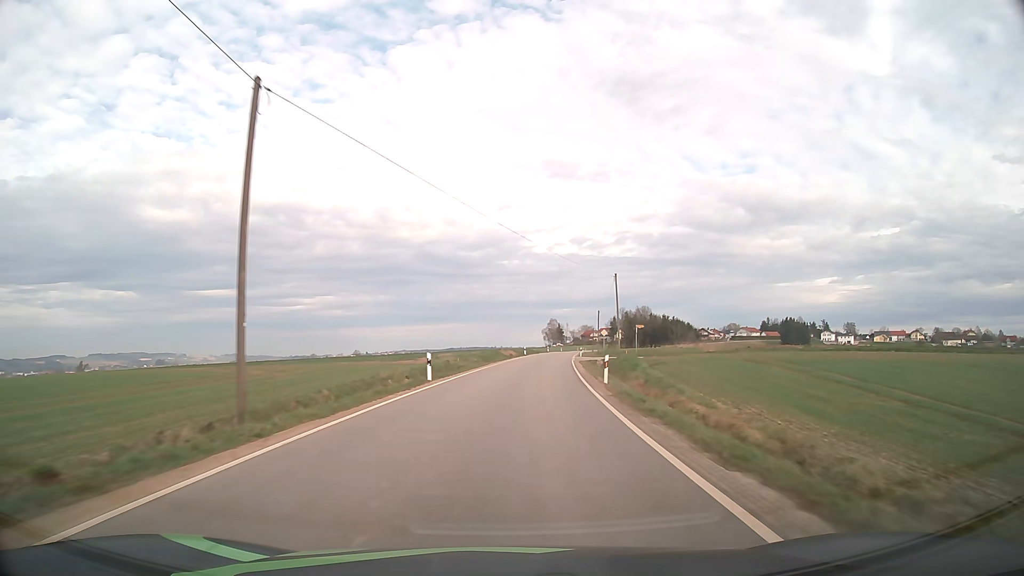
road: tertiary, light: Day
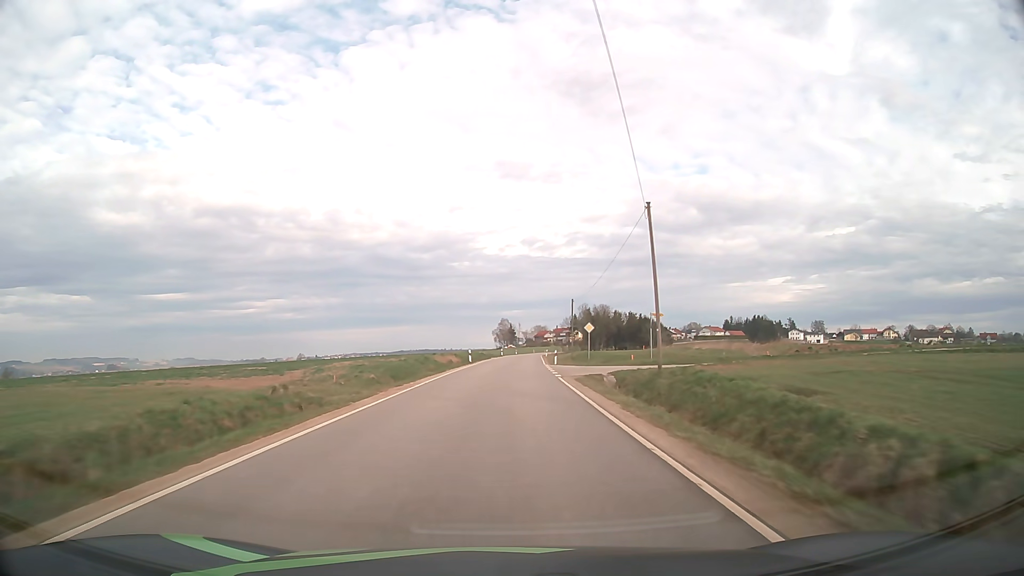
(+1.2, +27.0) m; +4°
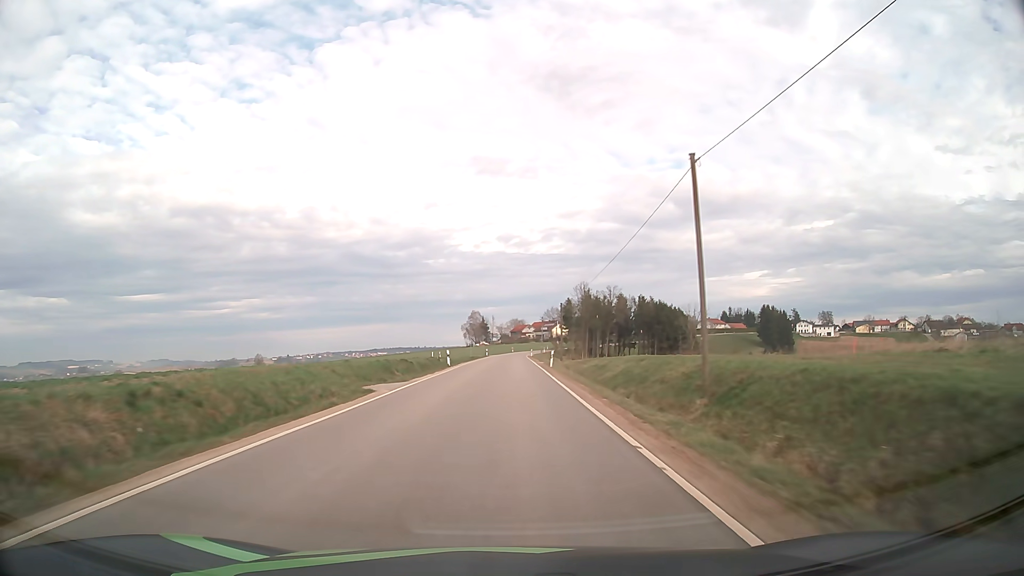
(+1.5, +55.0) m; +2°
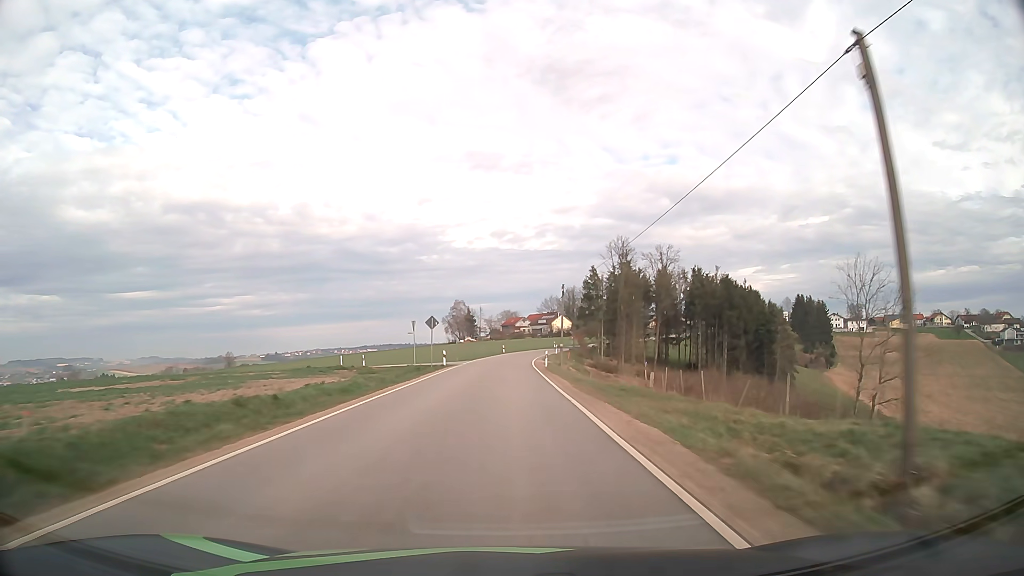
(+0.5, +54.3) m; +1°
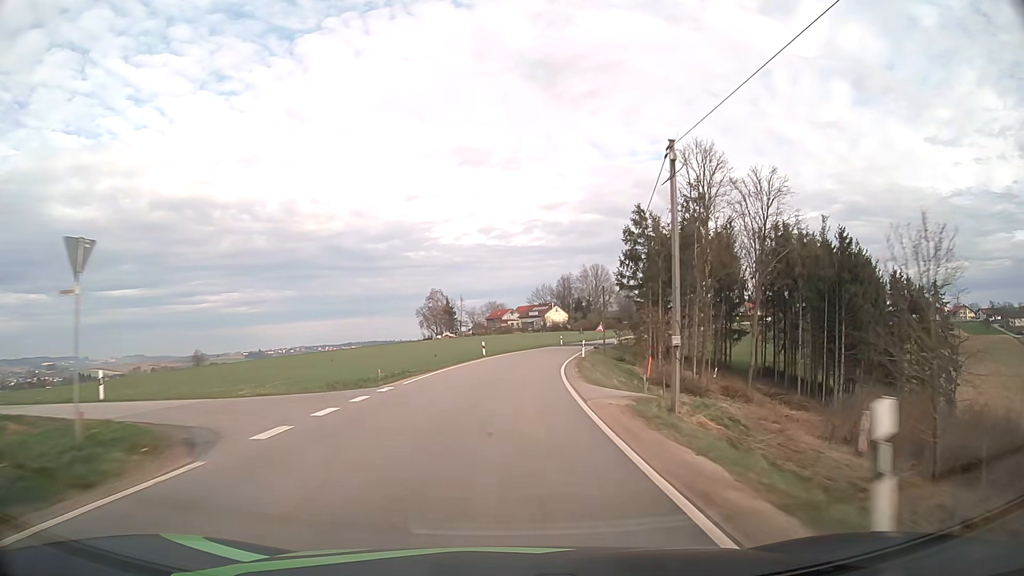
(+0.2, +38.7) m; +1°
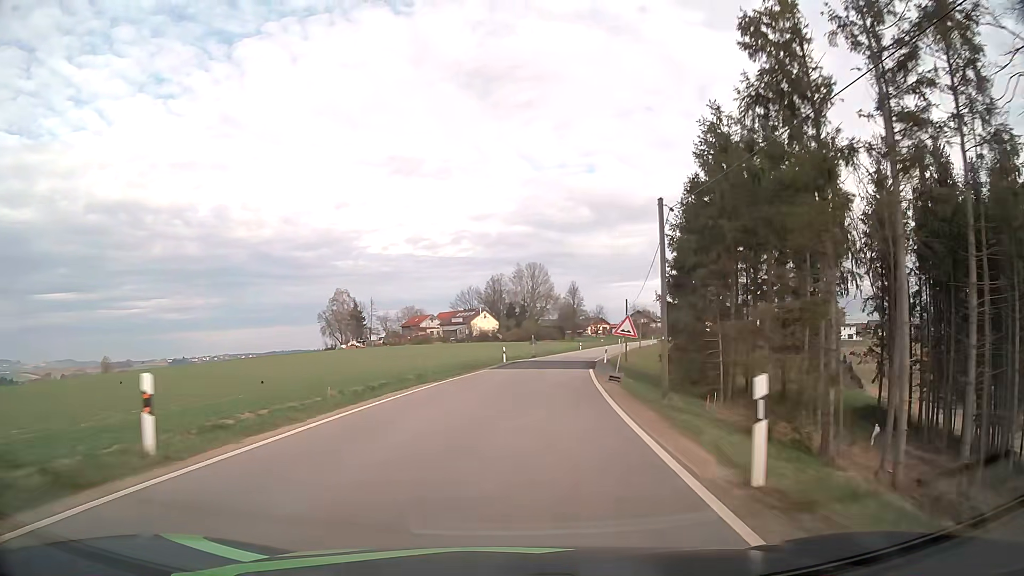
(+1.6, +37.2) m; +6°
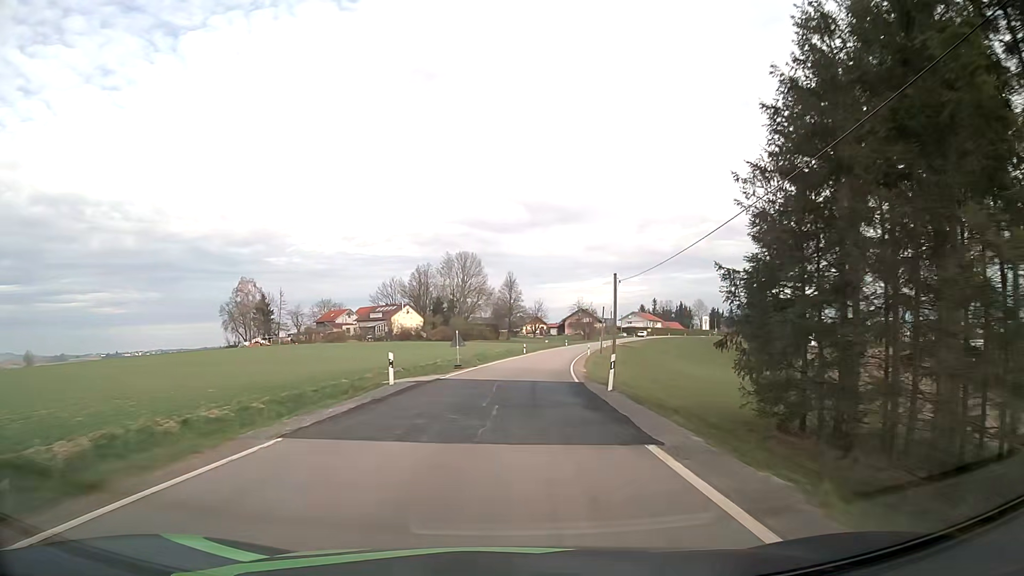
(+1.1, +23.9) m; +6°
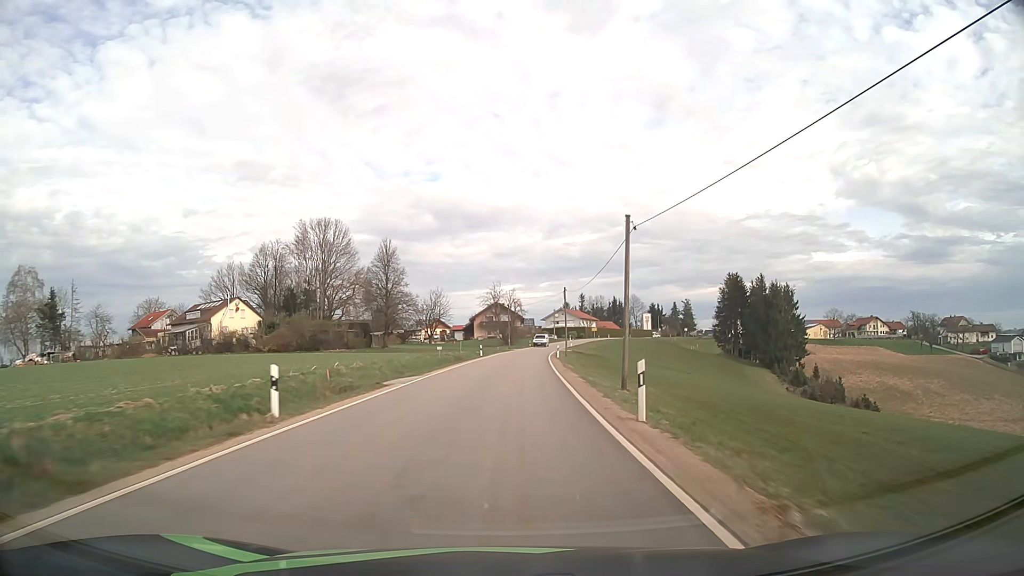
(+4.4, +56.6) m; +8°
(0, +10) (0, +20) (+1, +30) (+1, +40) (+2, +50) (+2, +60) (+3, +70) (+4, +80) (+5, +90) (+7, +100) m
